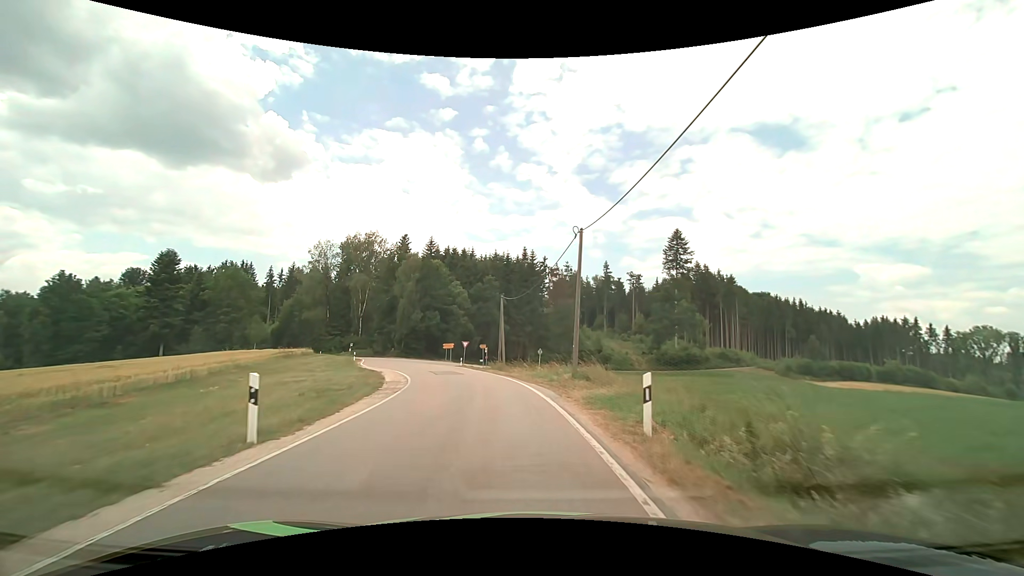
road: tertiary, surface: asphalt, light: Day
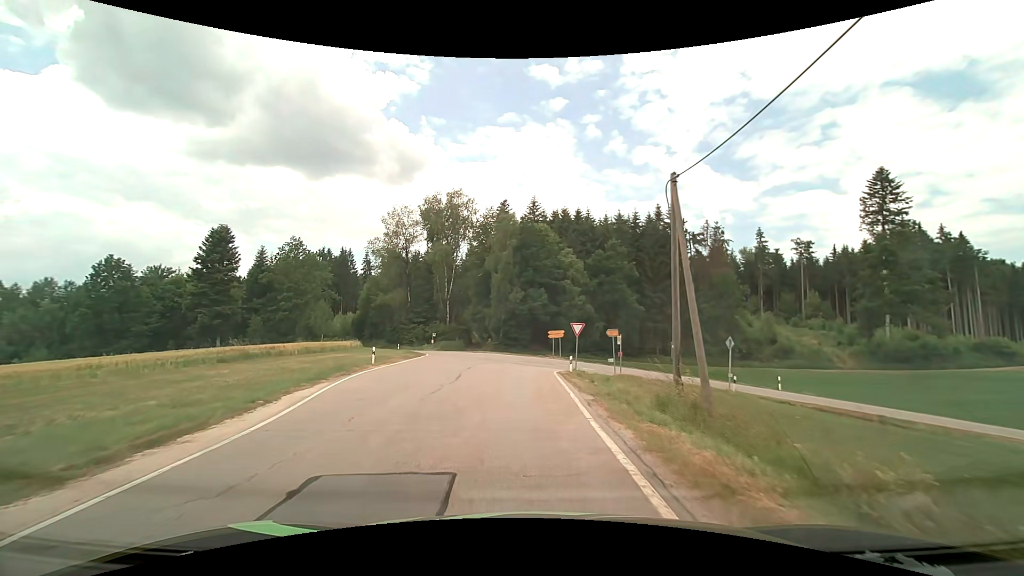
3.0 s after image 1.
(-2.6, +27.3) m; -13°
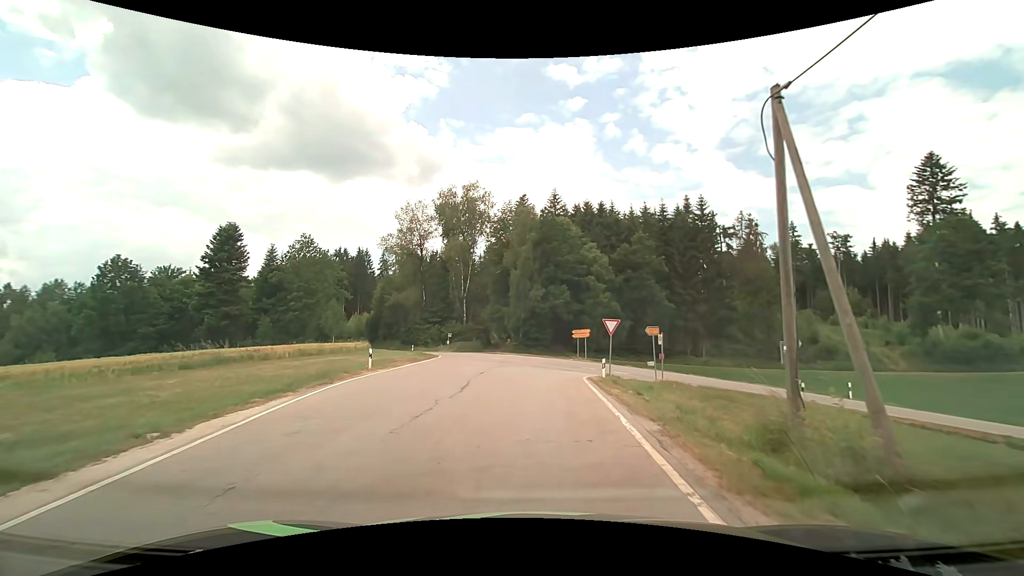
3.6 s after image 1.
(-0.1, +4.6) m; -3°
